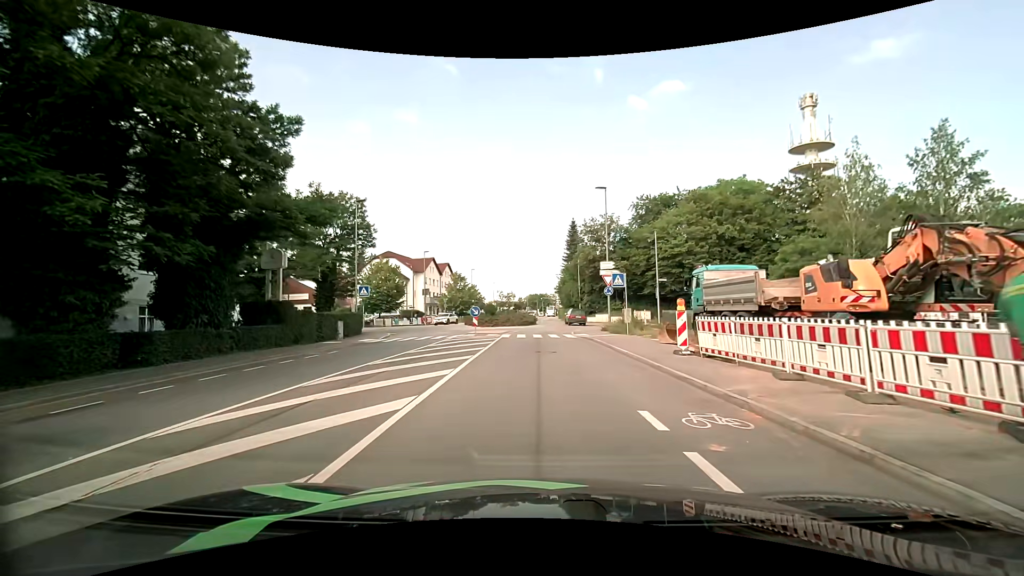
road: tertiary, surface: asphalt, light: Day
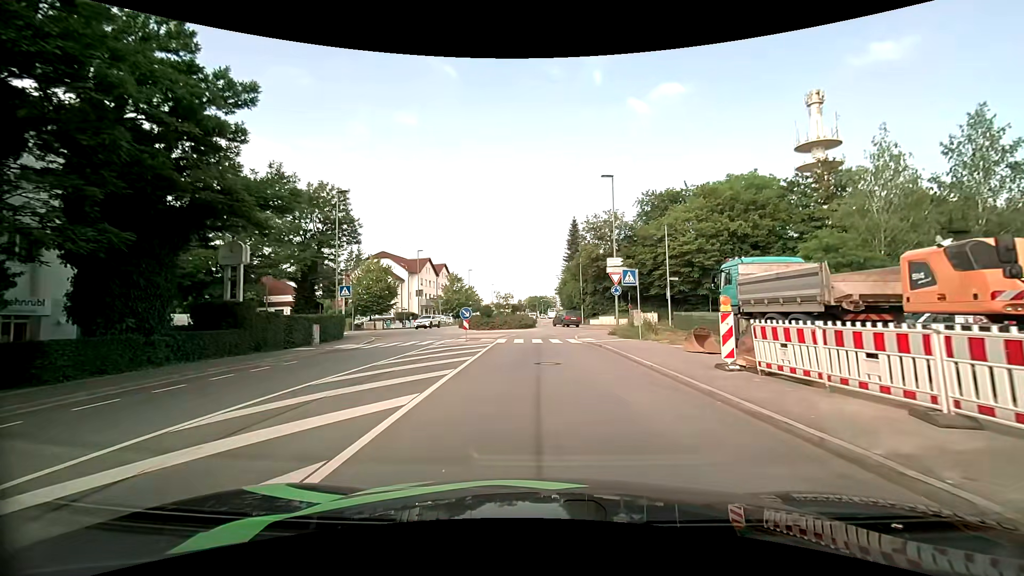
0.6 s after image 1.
(0.0, +3.6) m; 0°
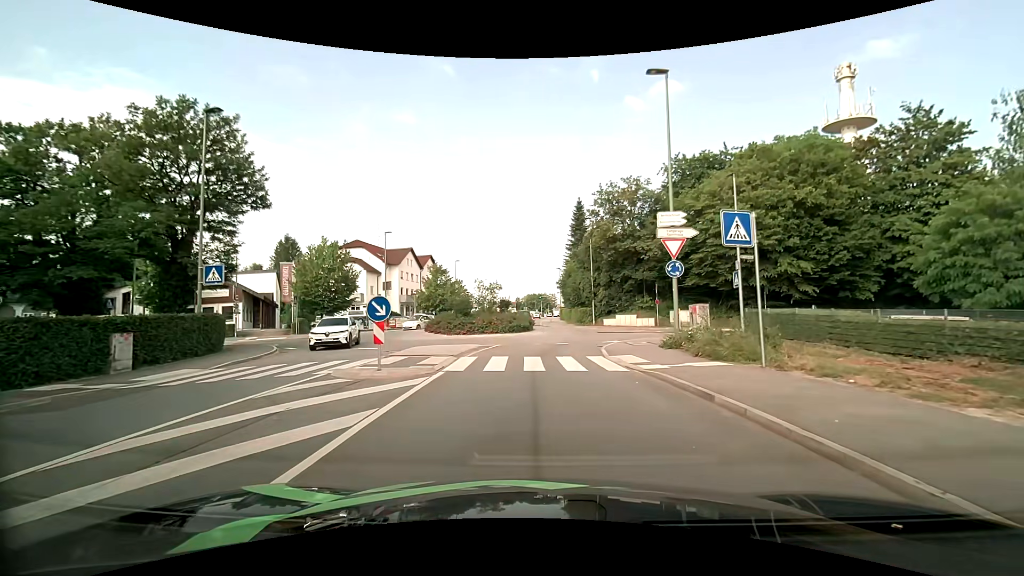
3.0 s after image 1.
(0.0, +13.5) m; 0°
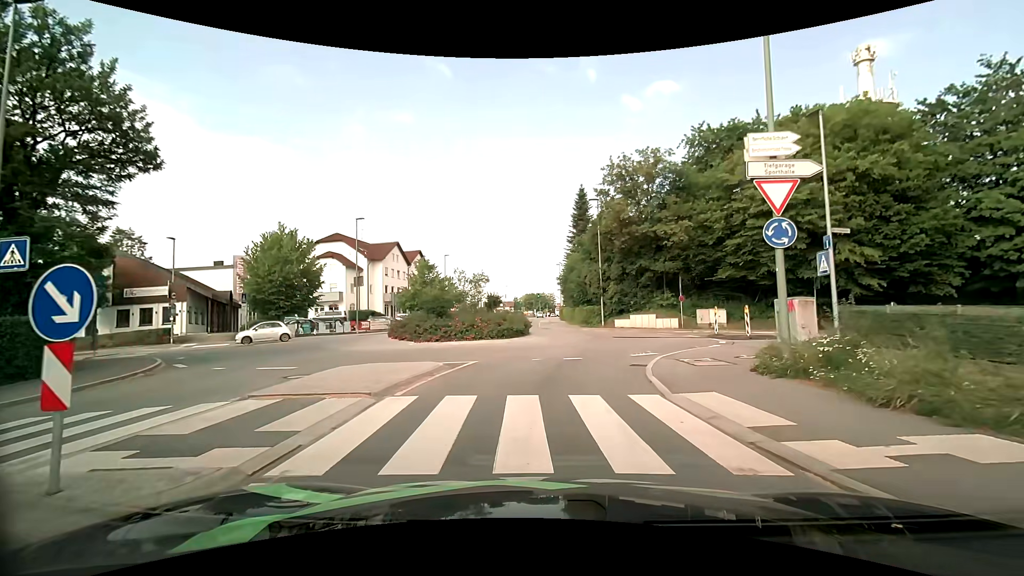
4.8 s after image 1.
(+0.1, +7.6) m; +1°
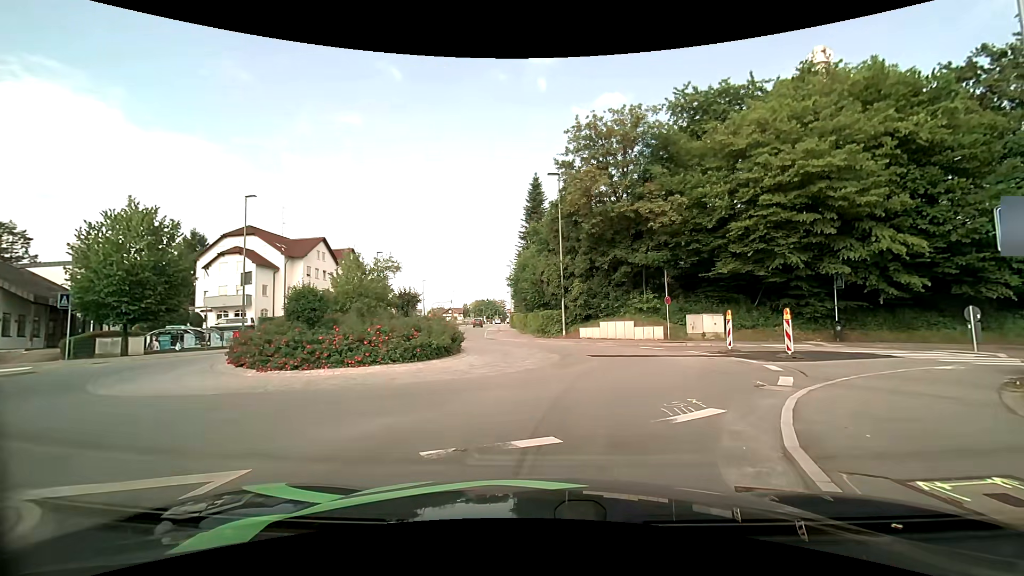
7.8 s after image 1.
(+0.2, +9.3) m; +5°
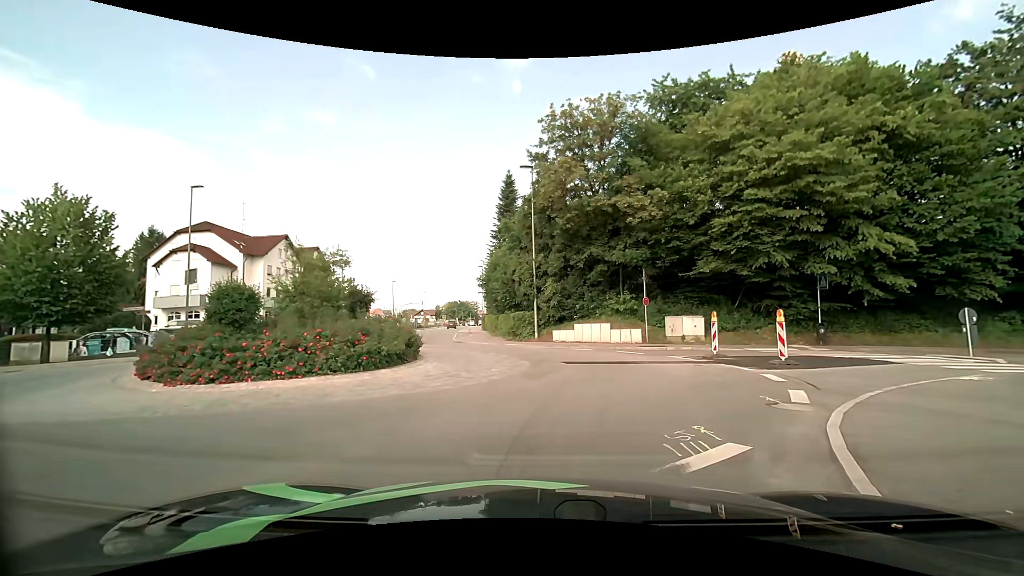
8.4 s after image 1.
(+0.1, +2.0) m; +3°
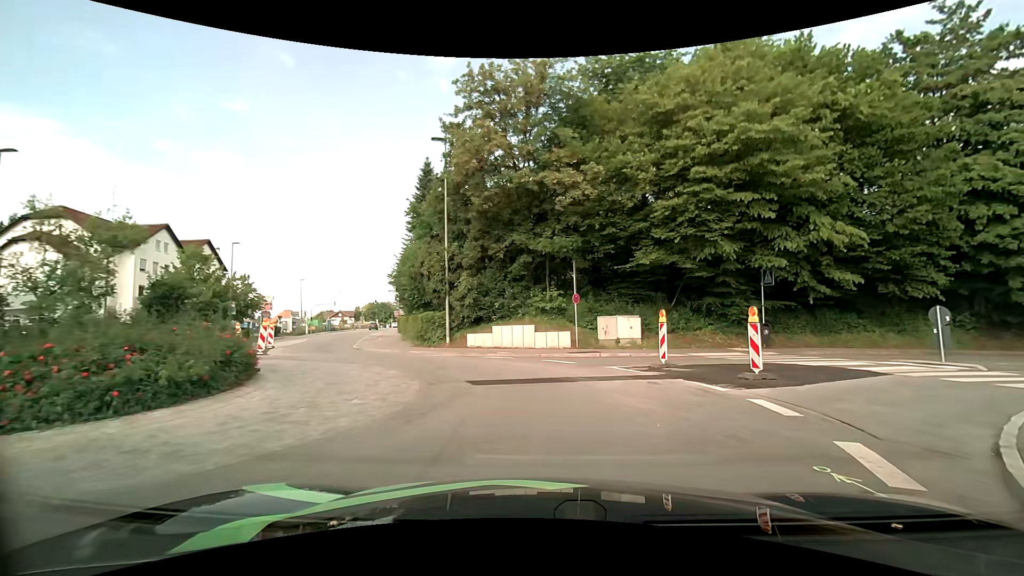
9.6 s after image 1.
(+0.4, +4.6) m; +8°
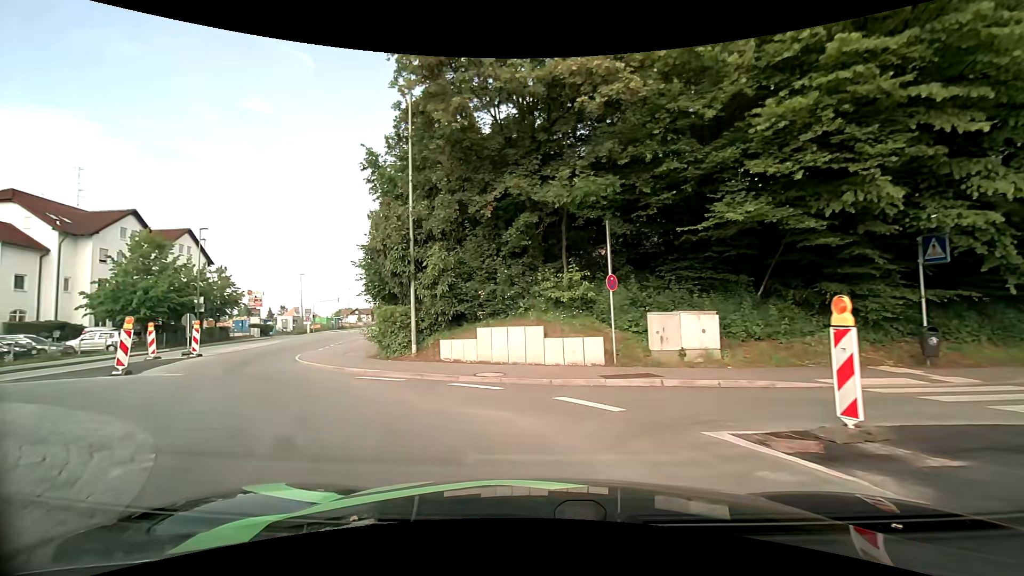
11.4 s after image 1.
(+0.4, +8.5) m; -2°
(-3, +9) (-9, +17) (-13, +26) (-16, +36) (-18, +46) (-21, +55) (-23, +65) (-25, +75) (-28, +85) (-30, +94) m
